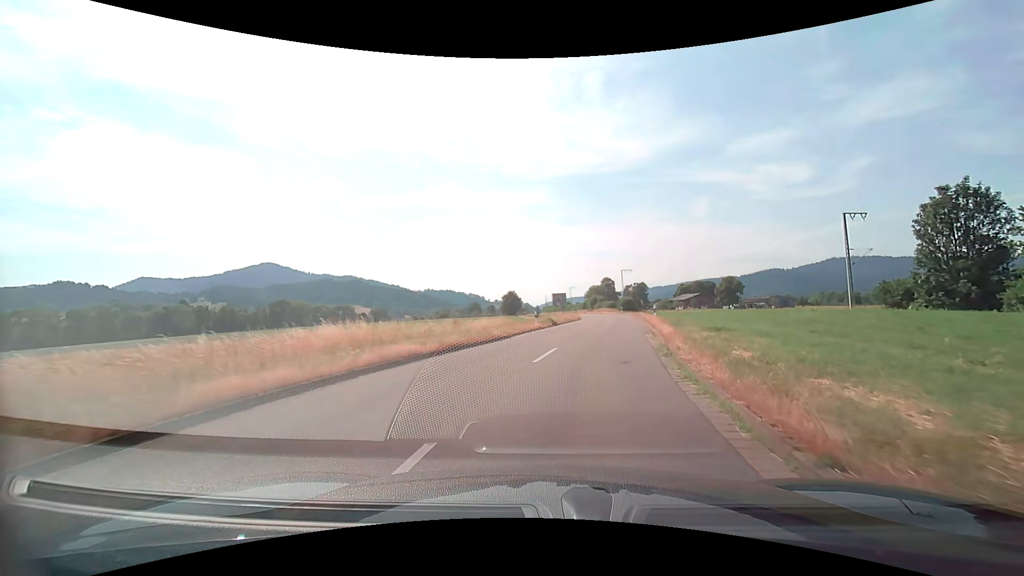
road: tertiary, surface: asphalt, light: Day
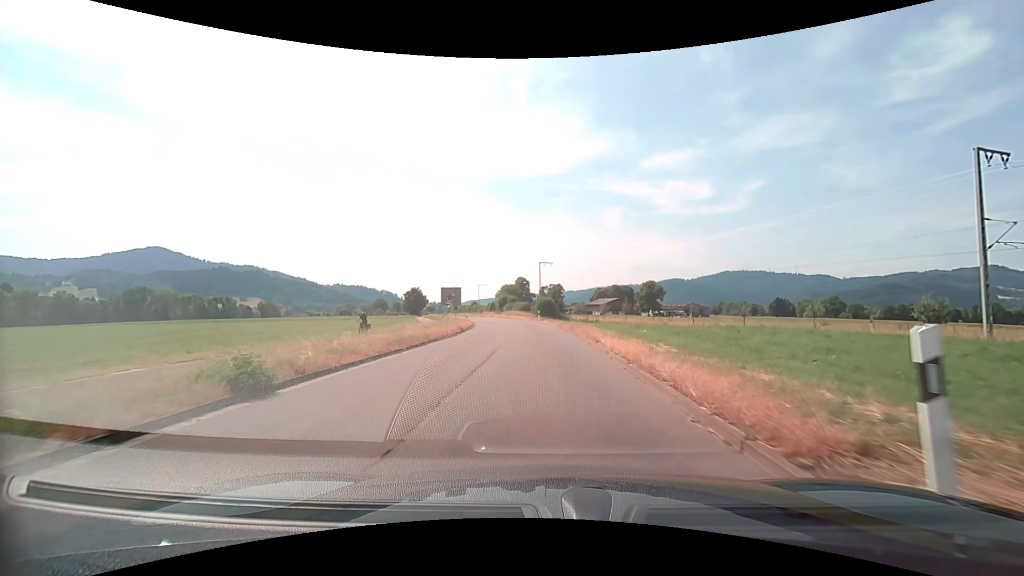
(+3.9, +30.2) m; +10°
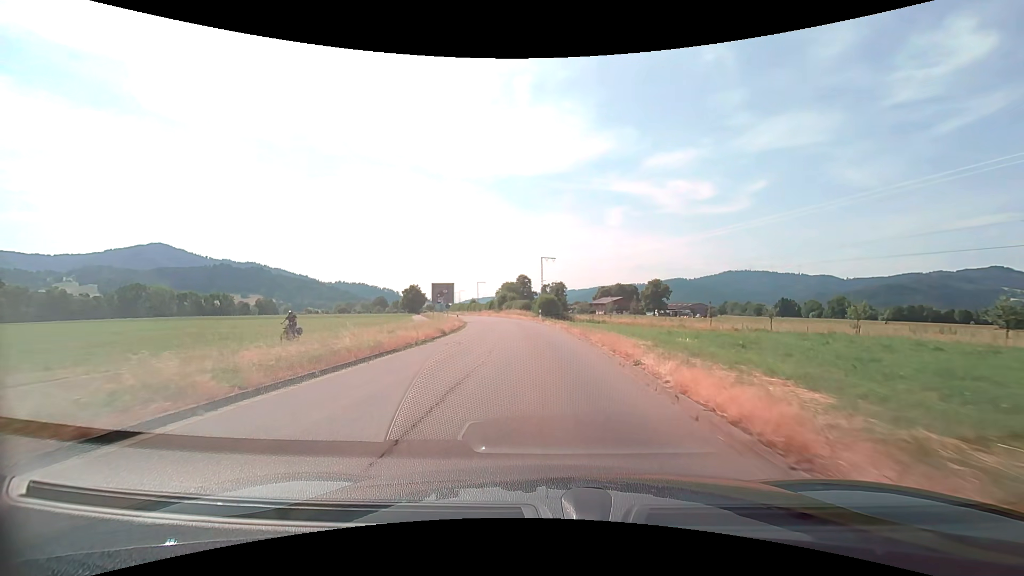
(0.0, +6.9) m; 0°
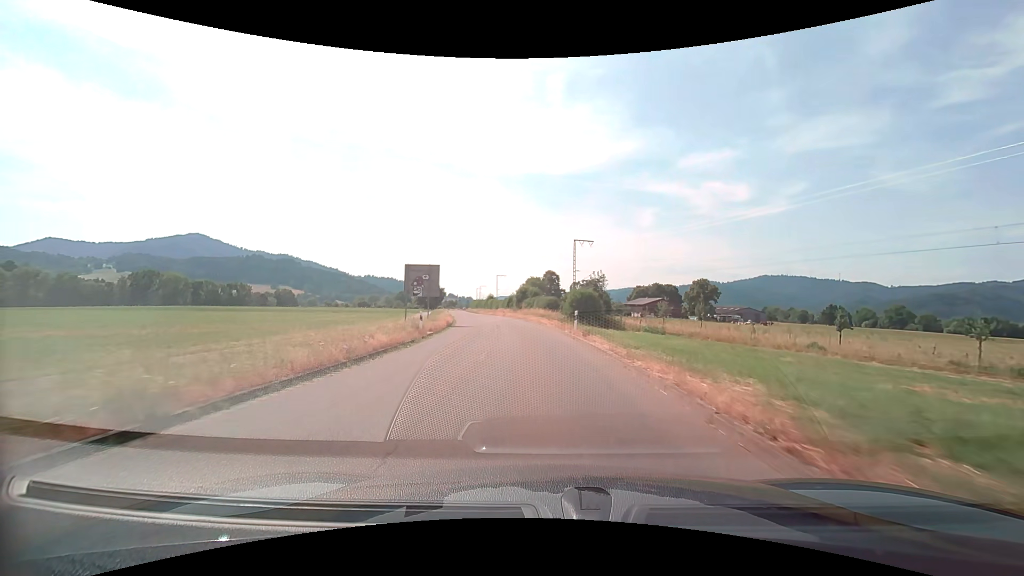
(-0.4, +22.4) m; -3°
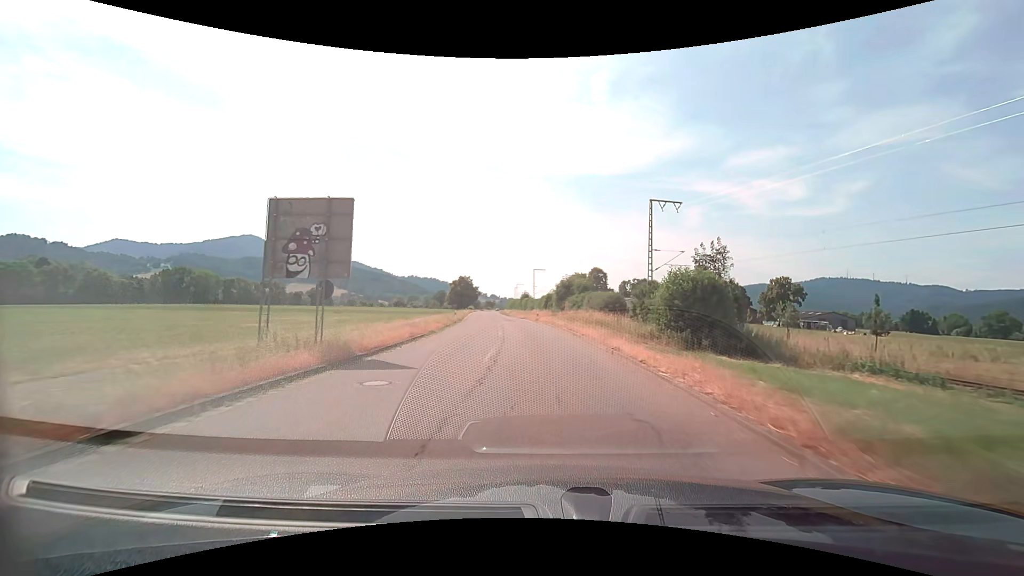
(-0.8, +24.6) m; -5°
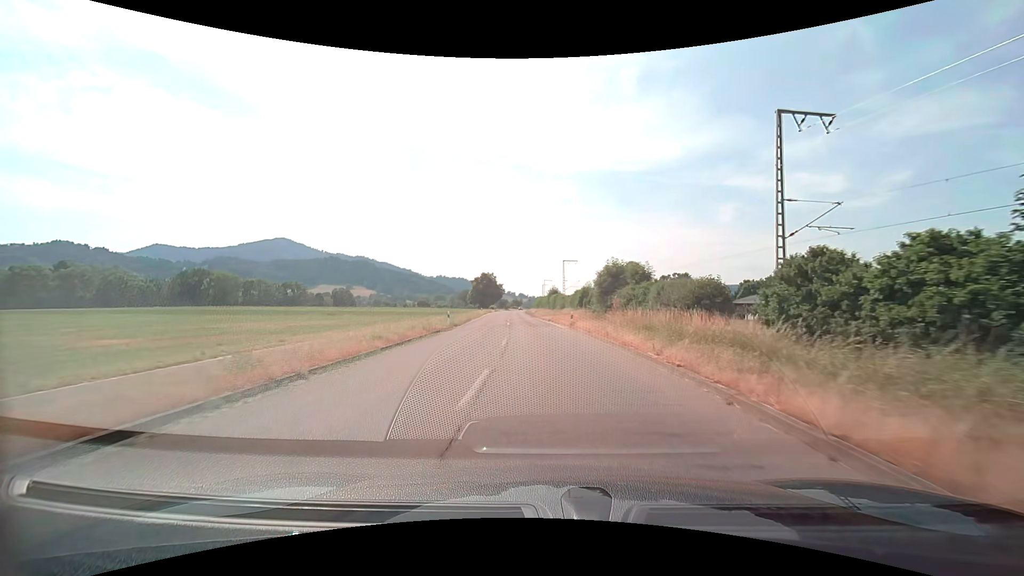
(-0.5, +17.6) m; -3°
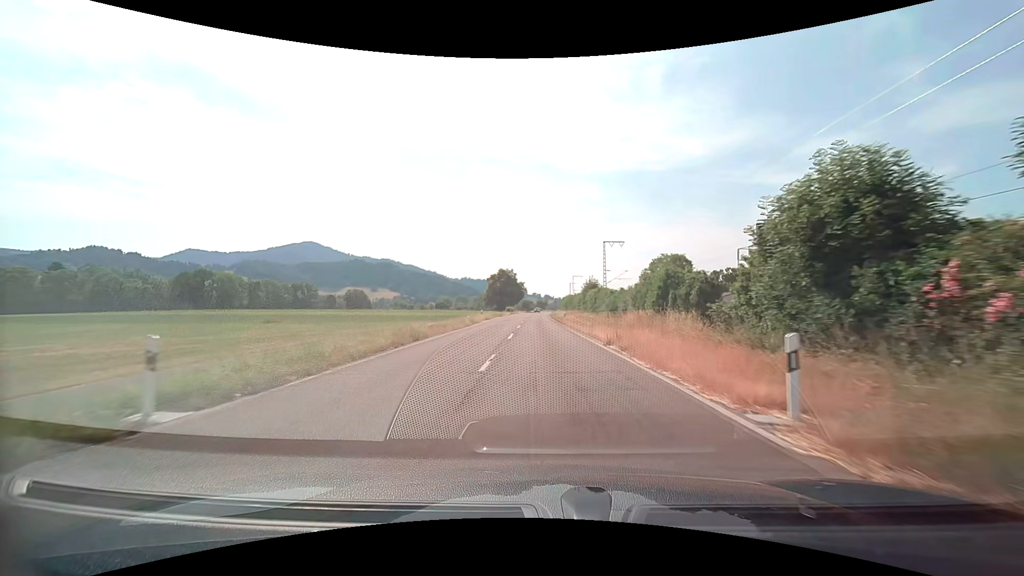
(-0.7, +28.0) m; -3°
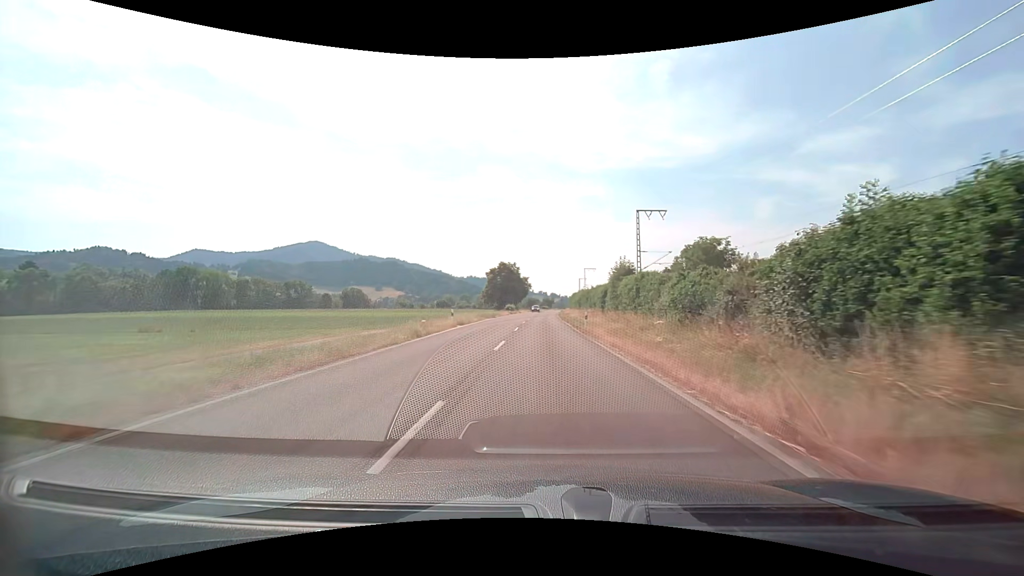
(-0.2, +19.6) m; -1°
(0, +10) (0, +20) (0, +30) (0, +40) (0, +50) (0, +60) (0, +70) (0, +80) (0, +90) (+1, +100) m
